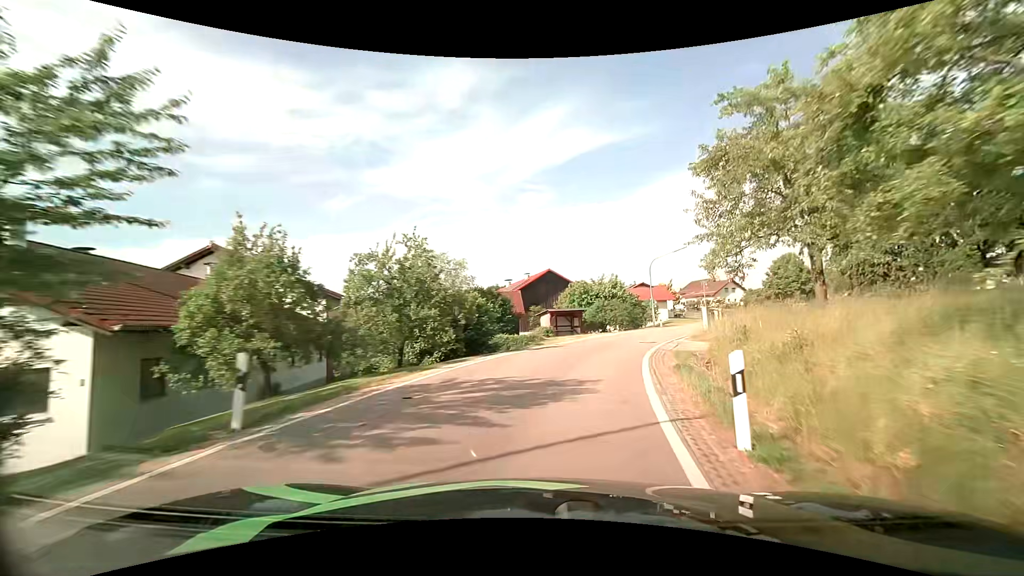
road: tertiary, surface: asphalt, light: Day
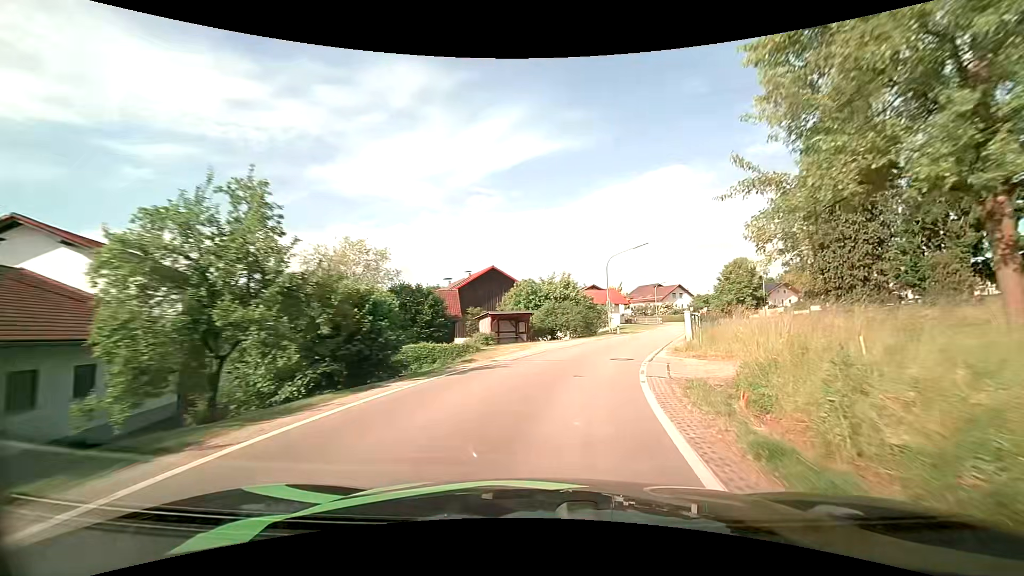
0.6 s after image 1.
(+0.4, +7.5) m; +6°
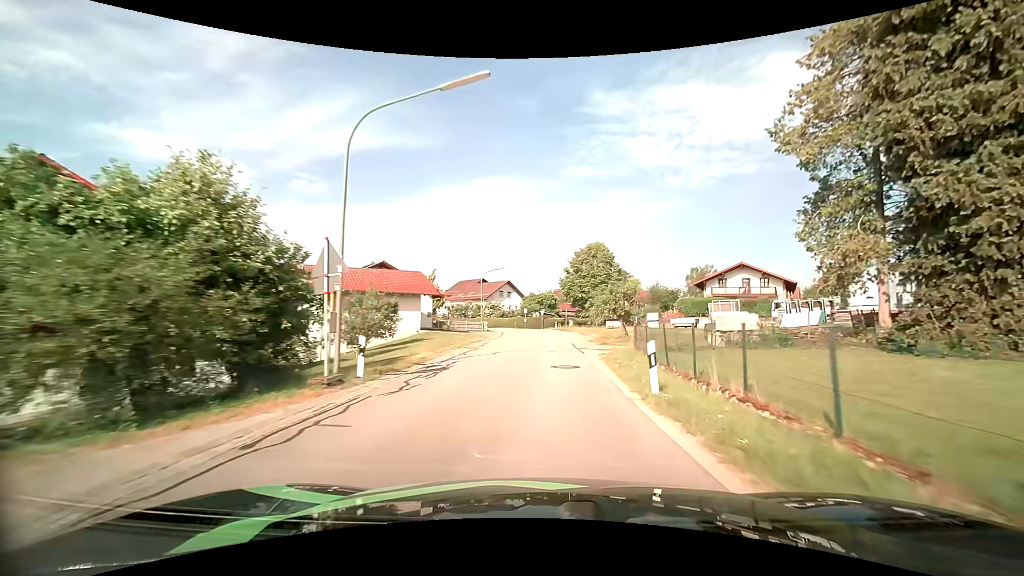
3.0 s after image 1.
(+6.3, +30.6) m; +21°
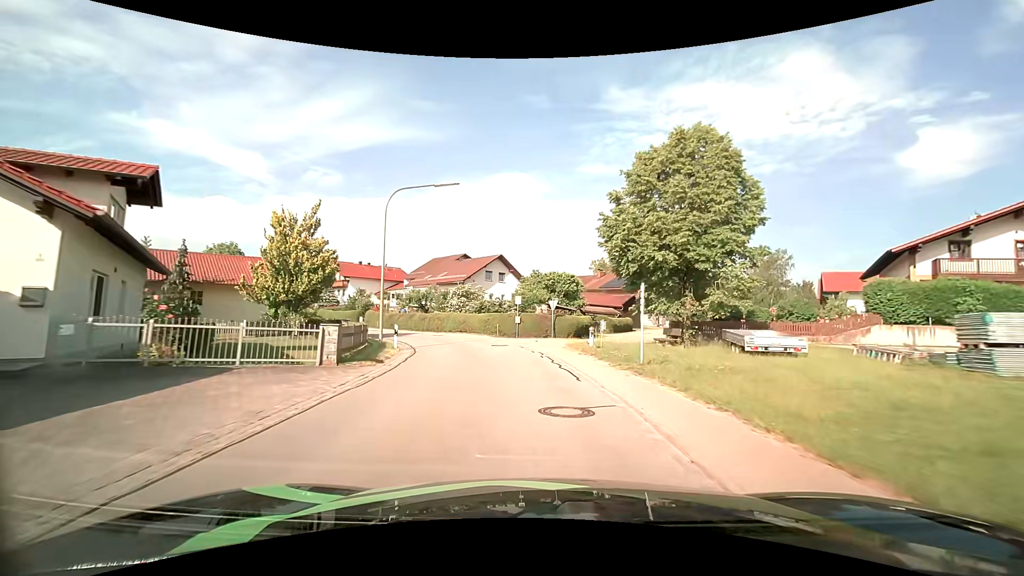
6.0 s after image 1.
(+0.5, +37.0) m; -1°
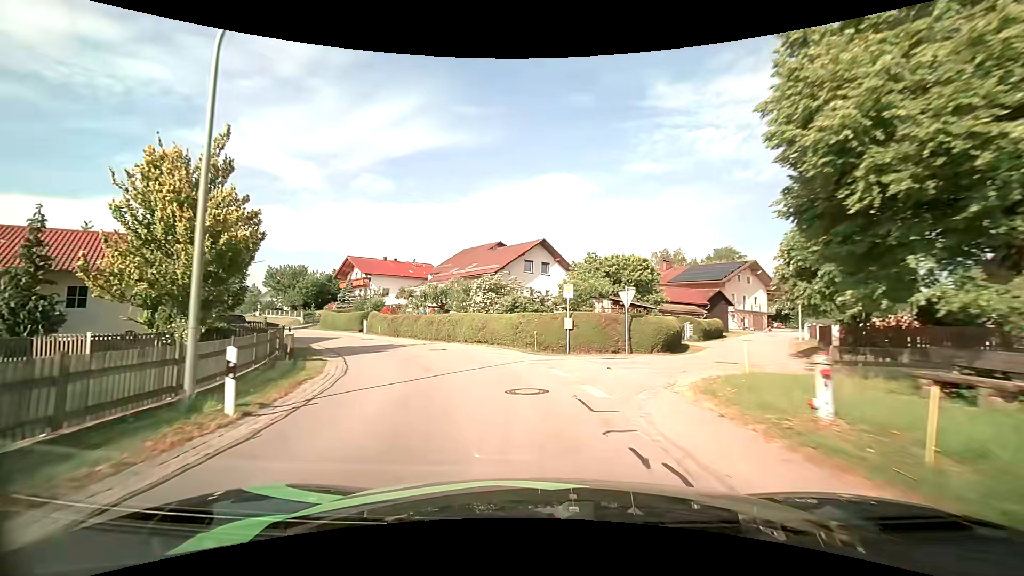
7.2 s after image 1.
(-0.6, +13.5) m; -6°
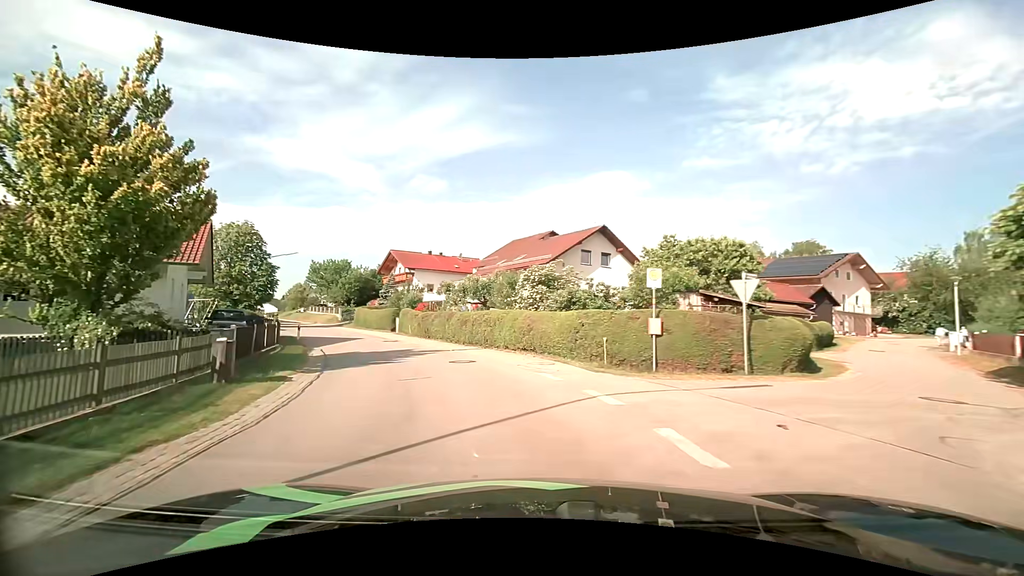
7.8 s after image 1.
(-0.3, +6.6) m; -6°
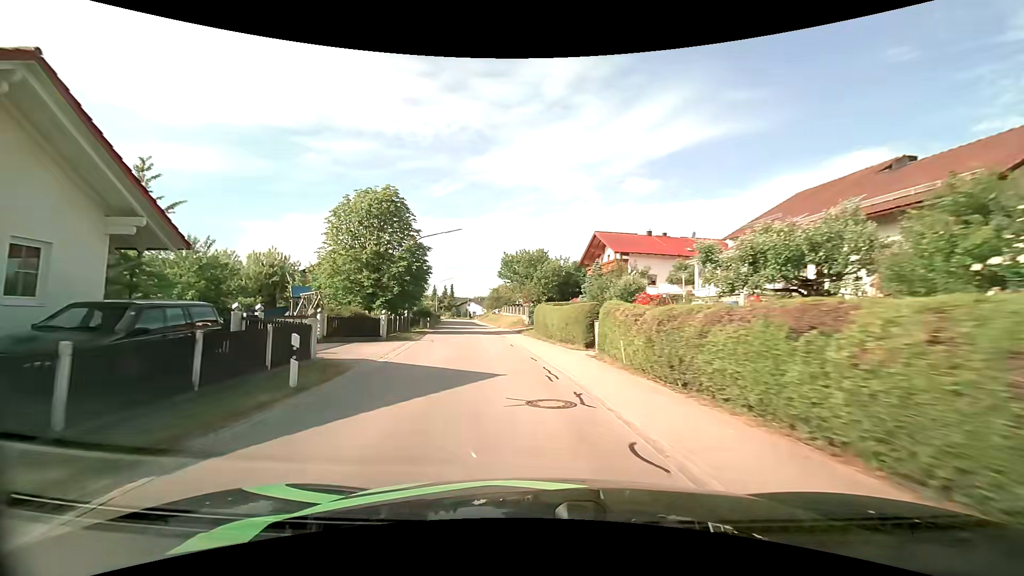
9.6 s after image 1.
(-4.2, +19.7) m; -24°
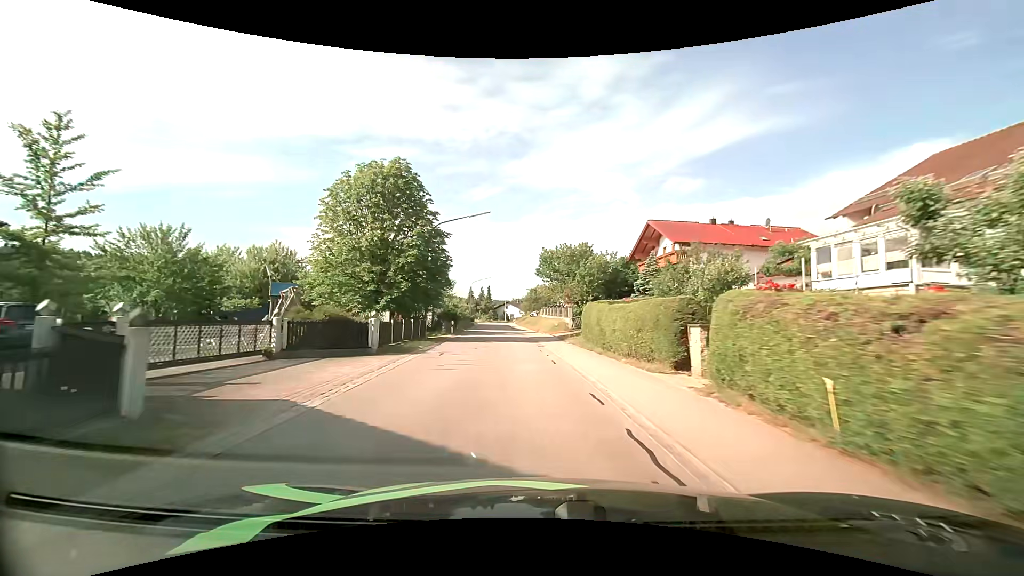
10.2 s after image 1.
(-0.3, +7.2) m; -5°
(0, +10) (-1, +20) (-2, +30) (-2, +40) (-3, +50) (-4, +60) (-5, +70) (-6, +80) (-7, +90) (-7, +100) m
